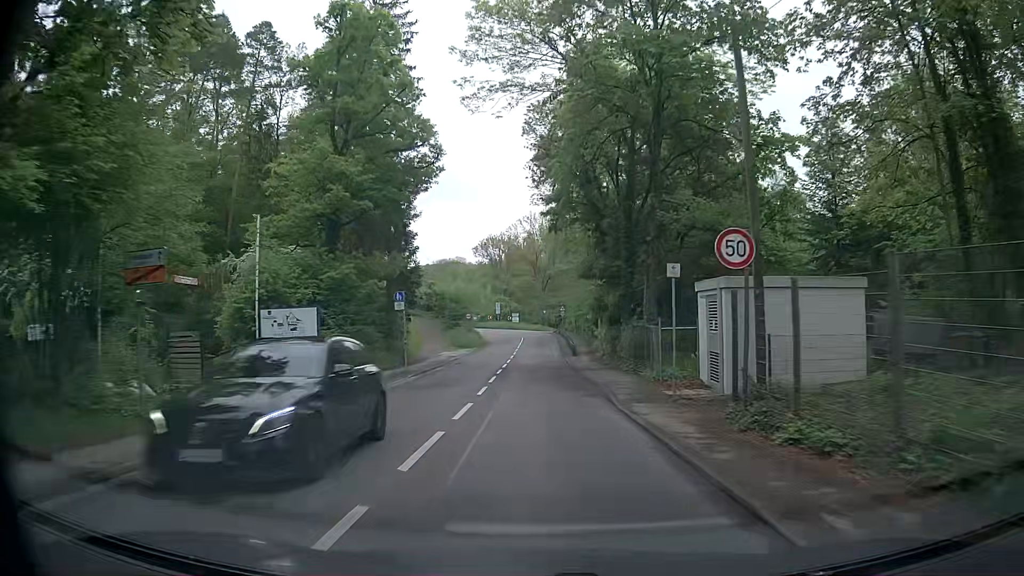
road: secondary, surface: asphalt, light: Day
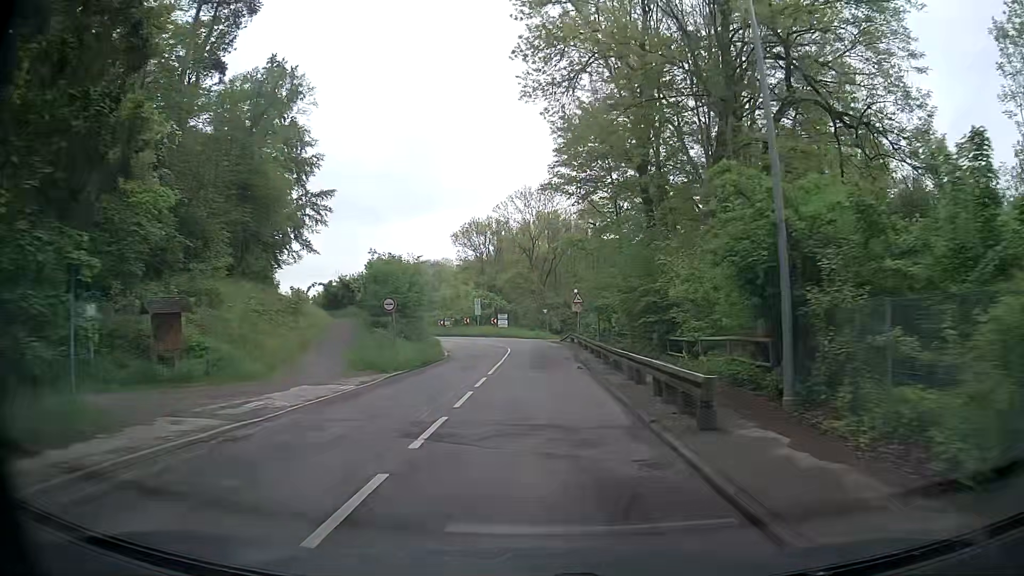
(+0.6, +30.8) m; +1°
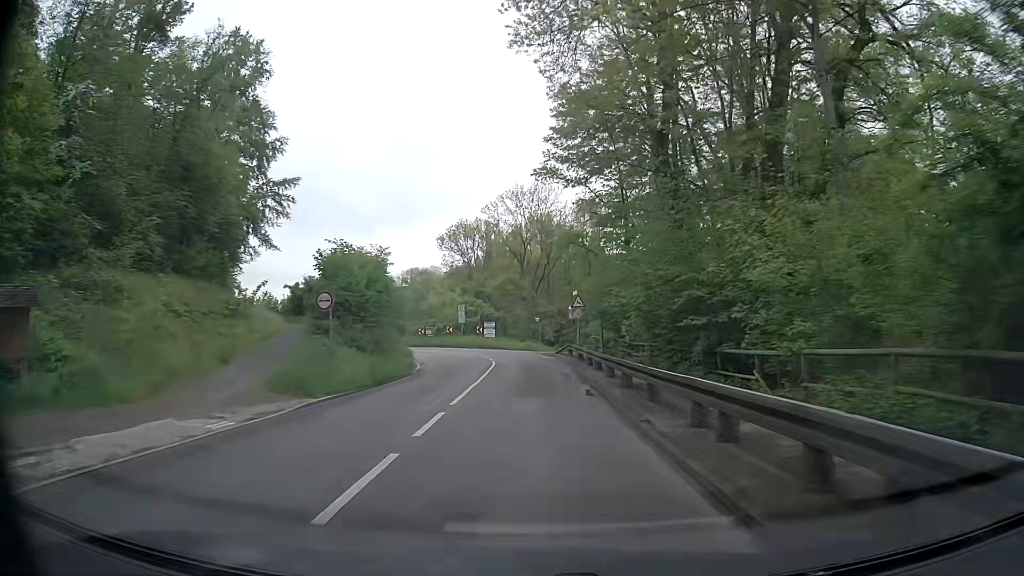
(0.0, +7.7) m; 0°
(0, +10) (0, +20) (0, +30) (-1, +40) (-3, +50) (-7, +59) (-12, +67) (-18, +75) (-26, +82) (-33, +89) m
